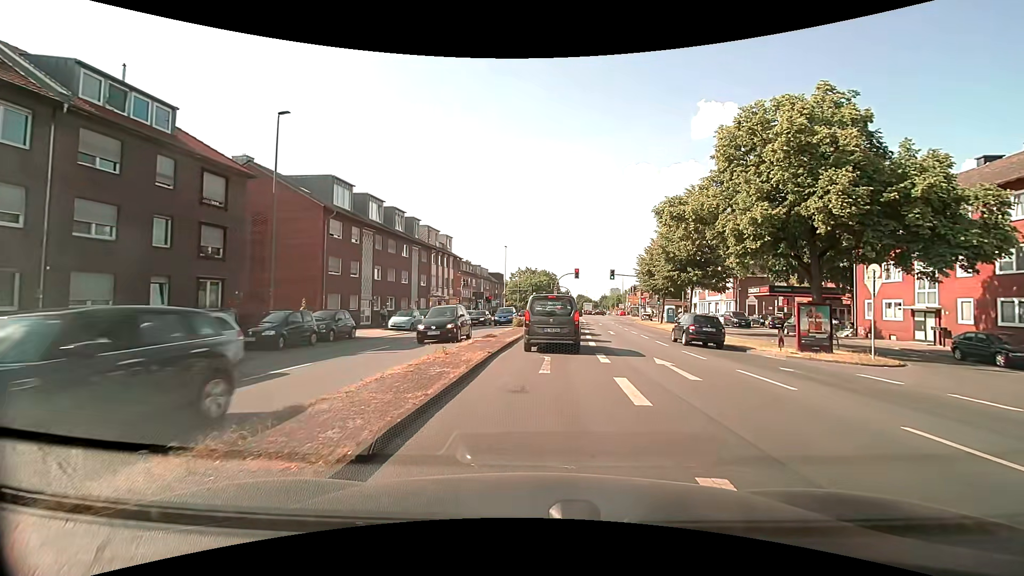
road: primary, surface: asphalt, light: Day
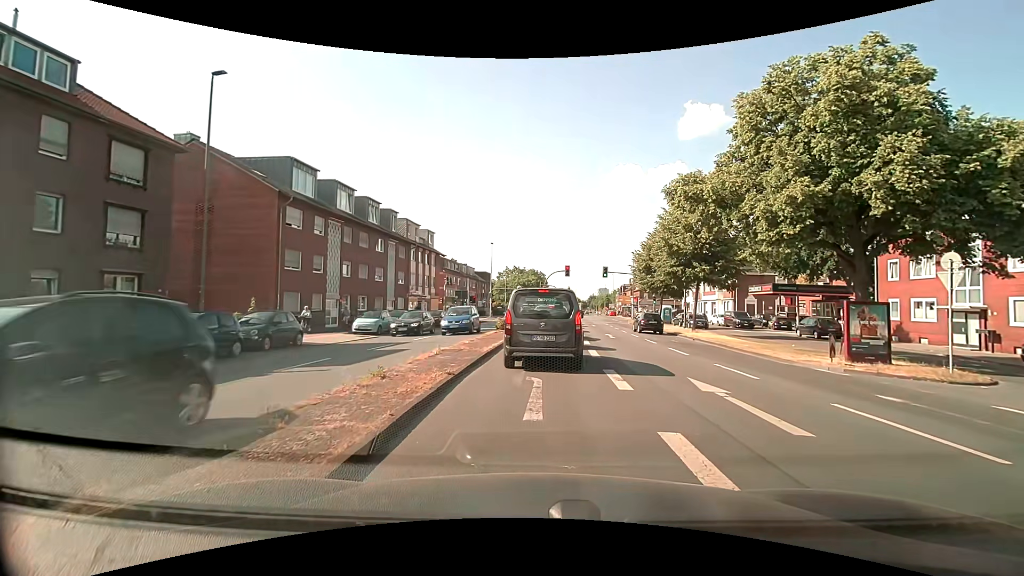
(+0.1, +4.5) m; +2°
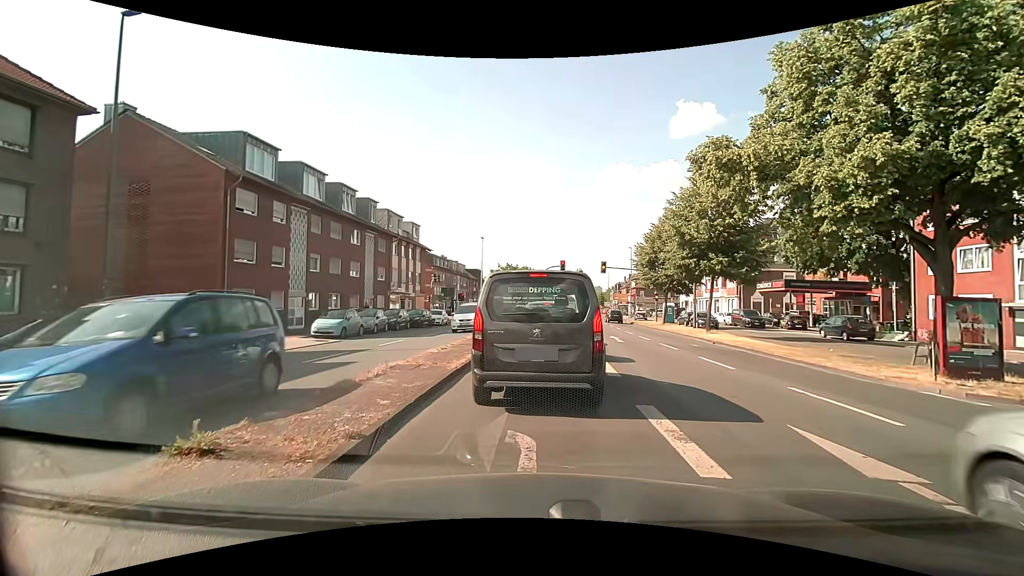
(0.0, +4.4) m; 0°
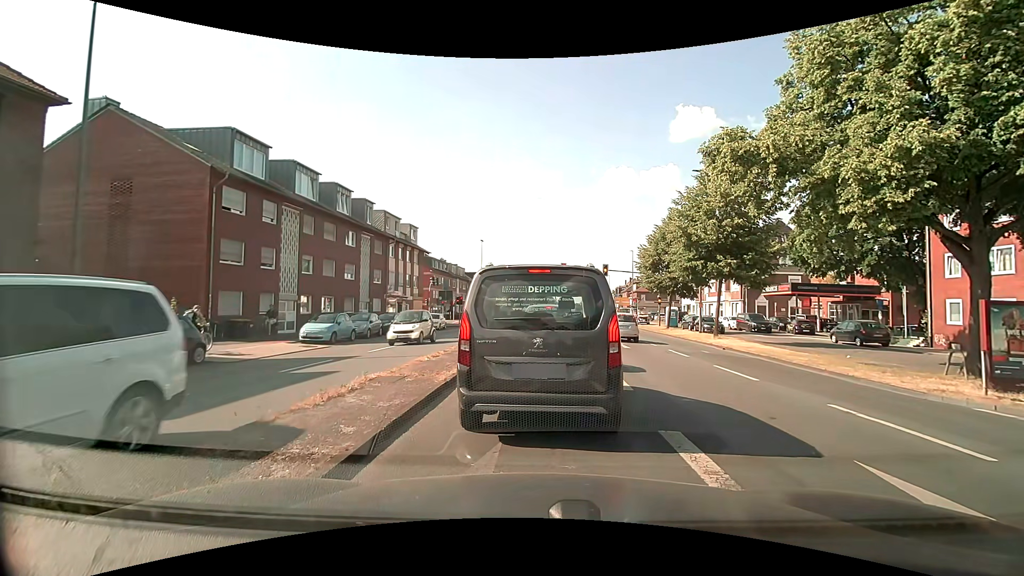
(0.0, +1.3) m; 0°
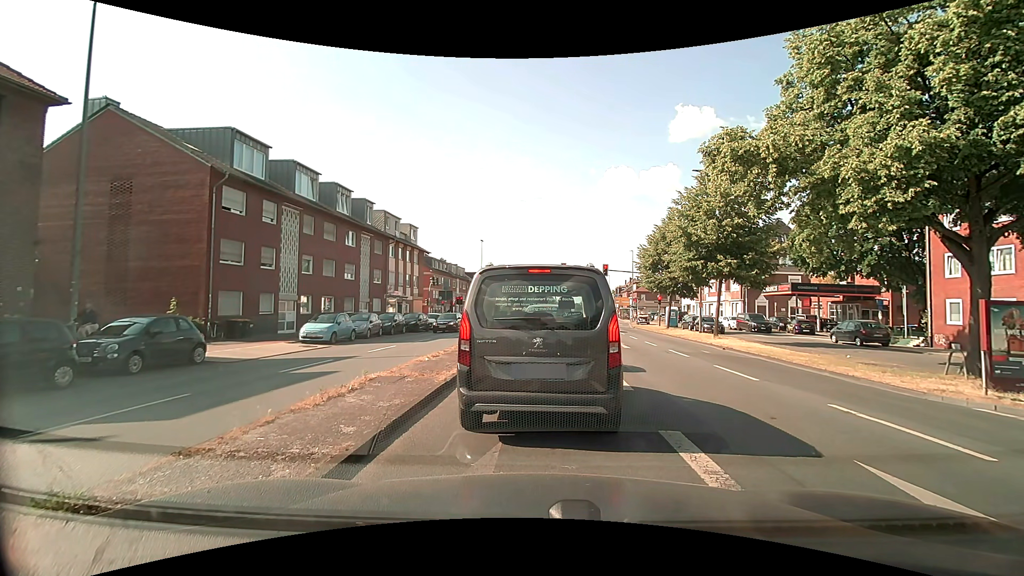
(0.0, +0.1) m; 0°
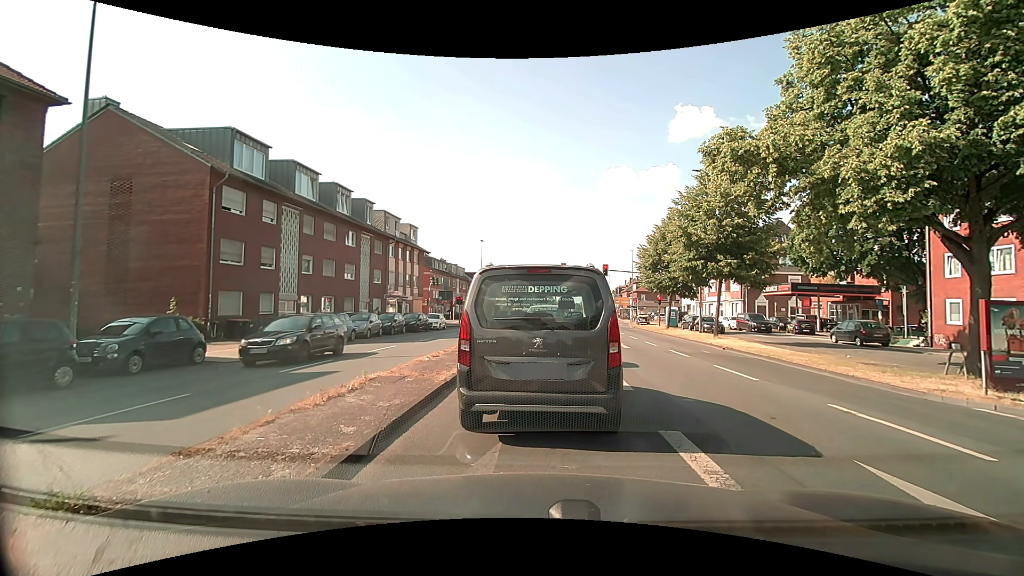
(0.0, 0.0) m; 0°
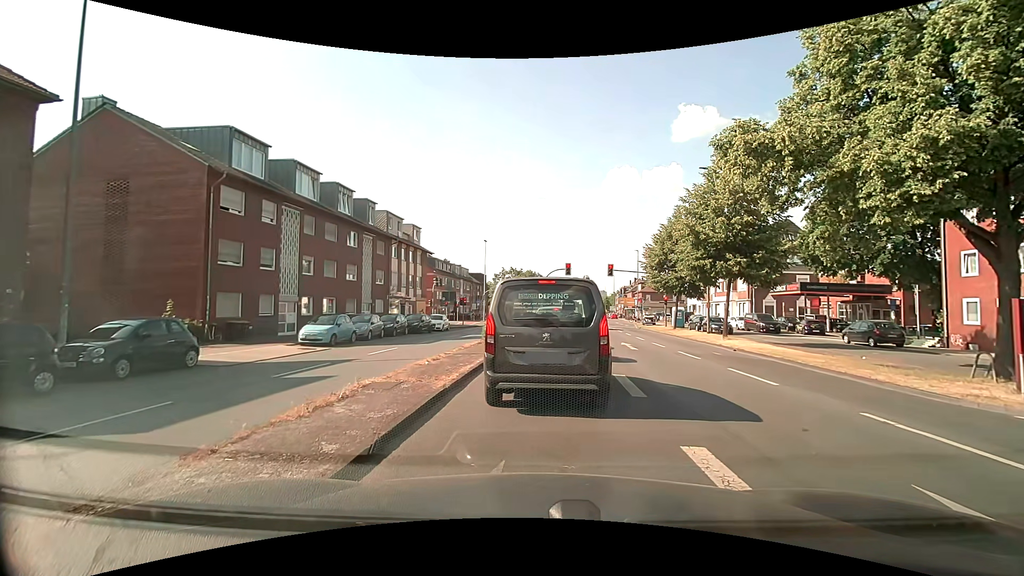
(0.0, +0.6) m; 0°
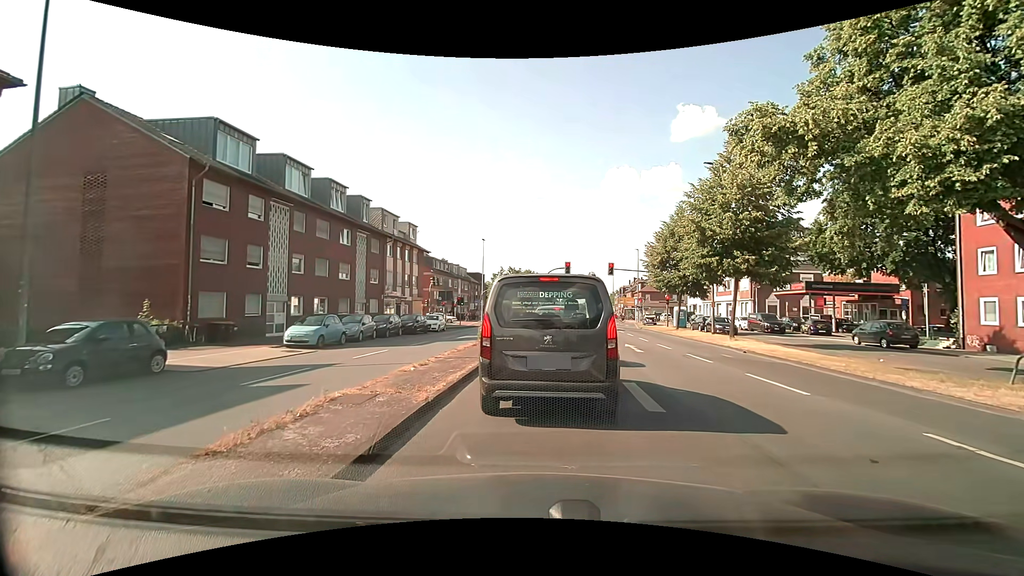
(0.0, +1.3) m; 0°
